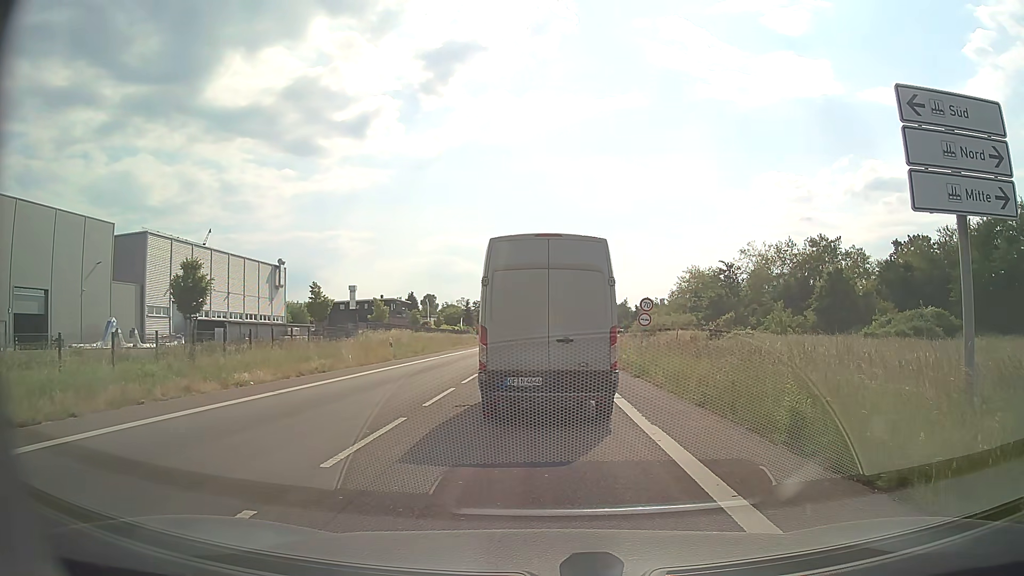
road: secondary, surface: asphalt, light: Day
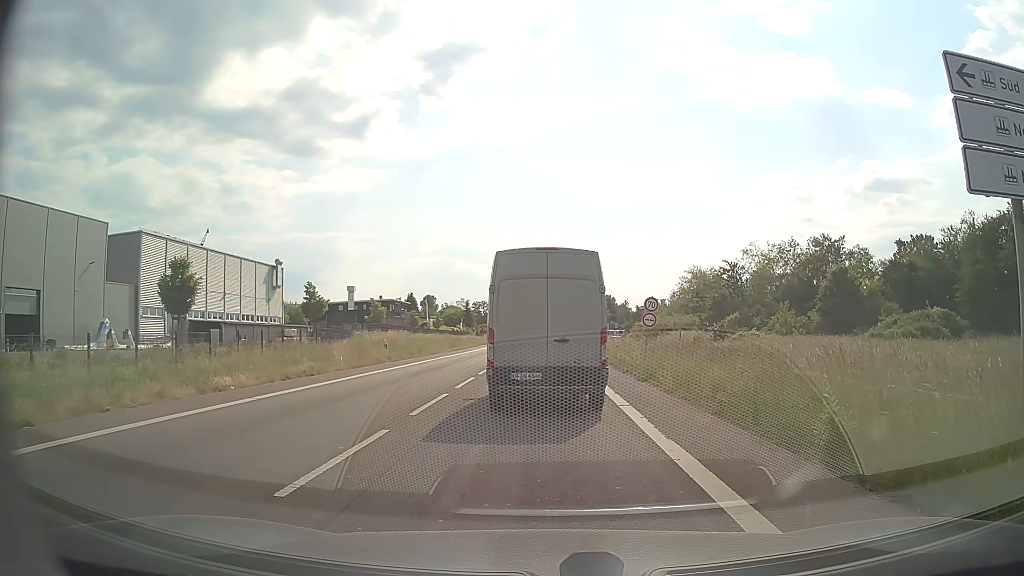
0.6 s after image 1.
(0.0, +1.3) m; 0°
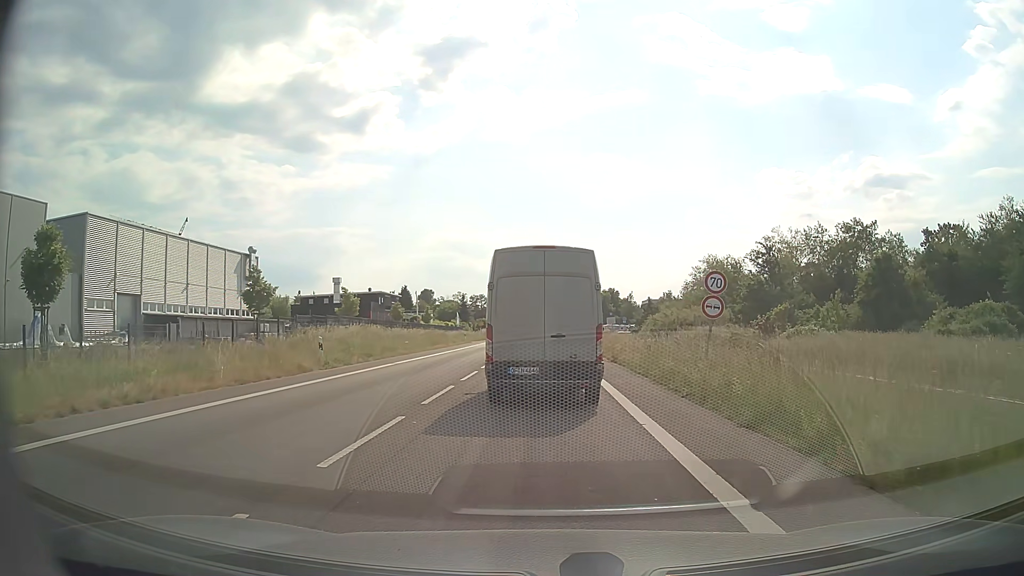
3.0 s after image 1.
(-0.2, +10.7) m; -1°
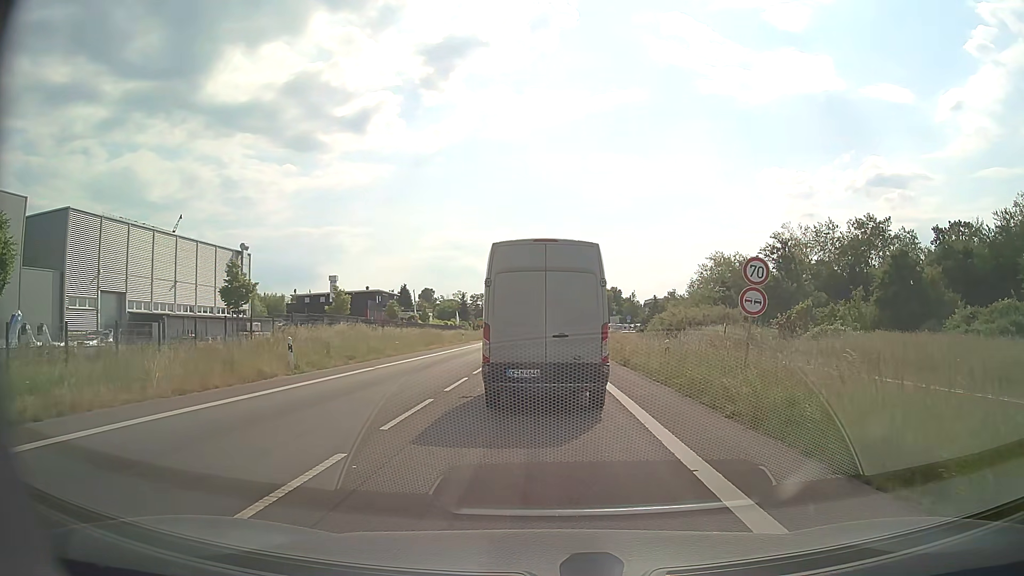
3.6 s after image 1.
(0.0, +3.2) m; 0°
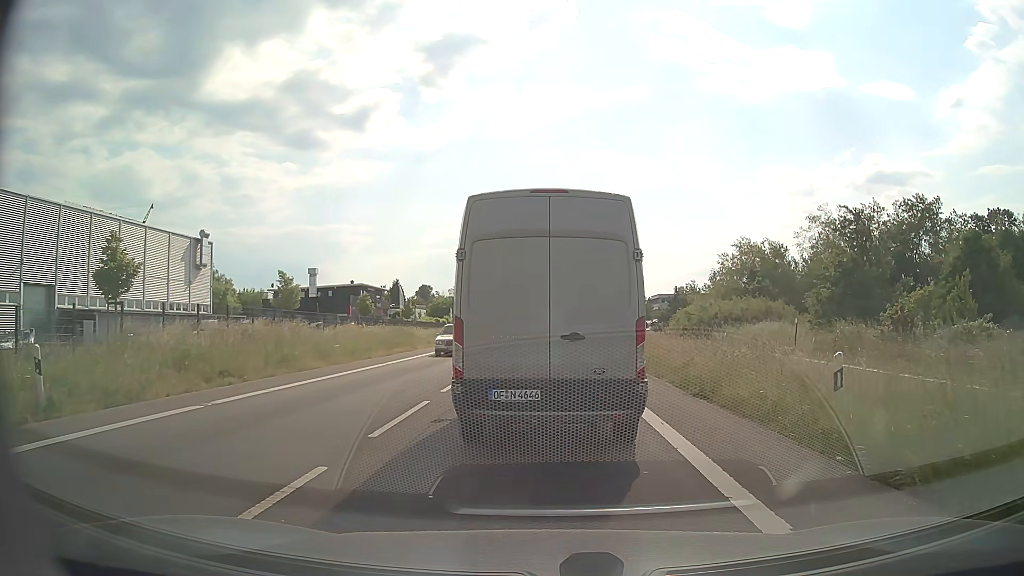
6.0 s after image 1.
(0.0, +12.0) m; 0°
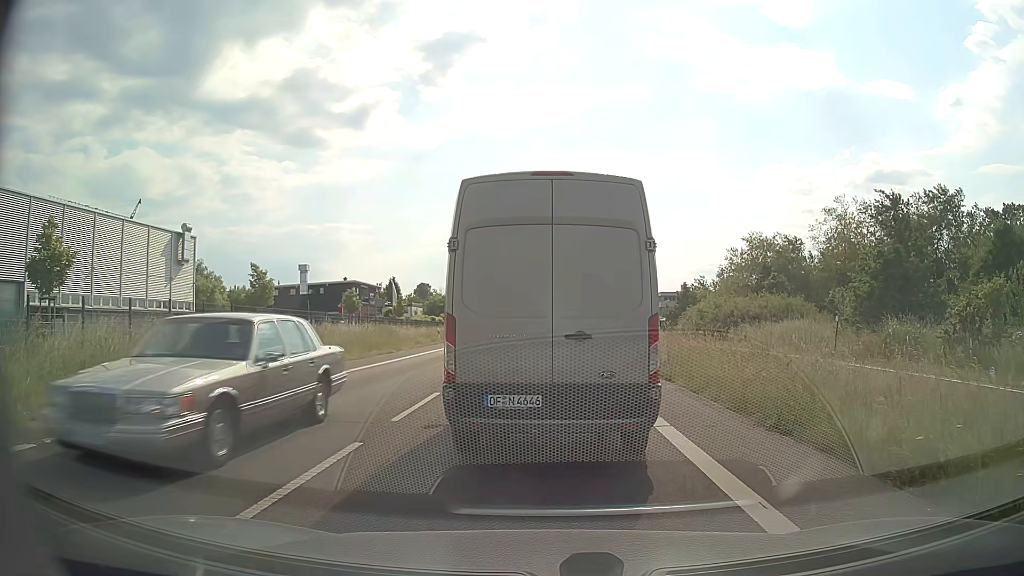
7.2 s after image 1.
(0.0, +4.3) m; 0°
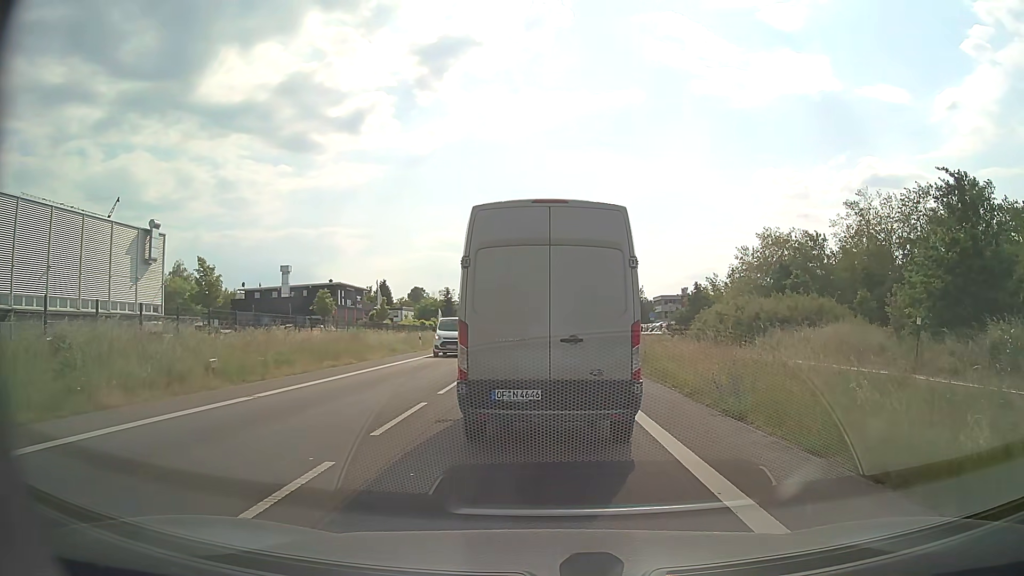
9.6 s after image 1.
(0.0, +6.5) m; 0°
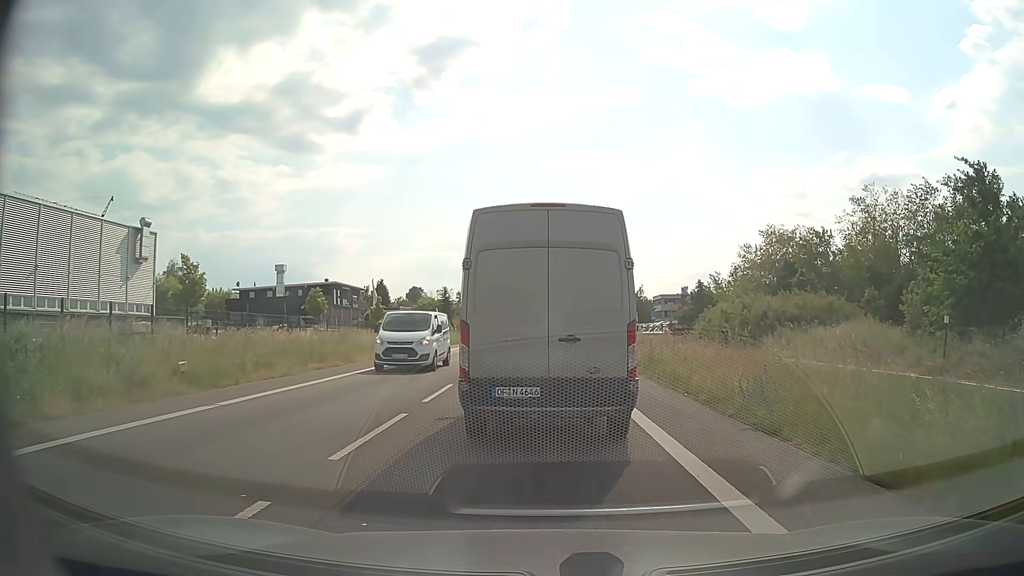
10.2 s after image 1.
(0.0, +1.7) m; 0°
